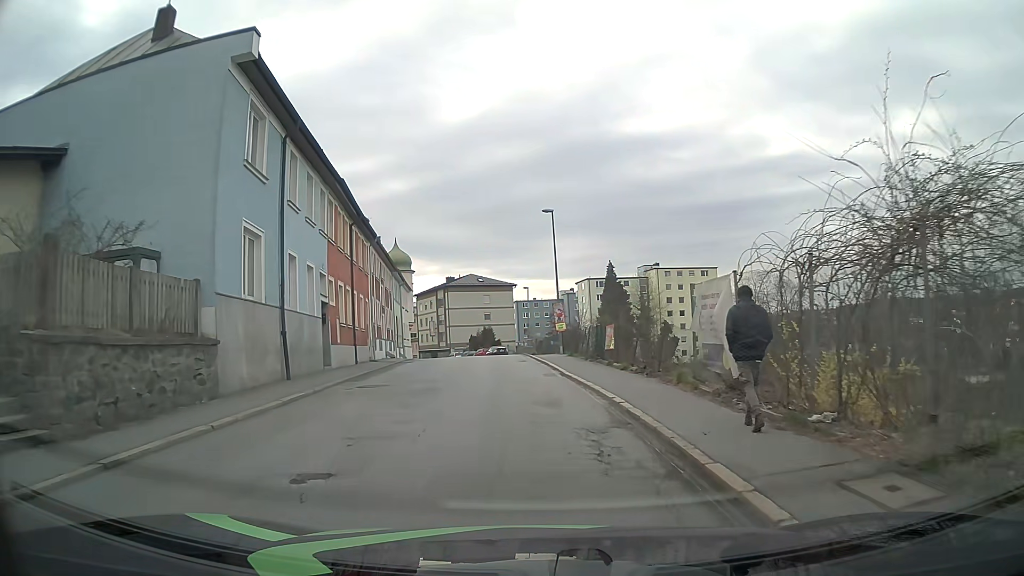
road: tertiary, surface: asphalt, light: Day
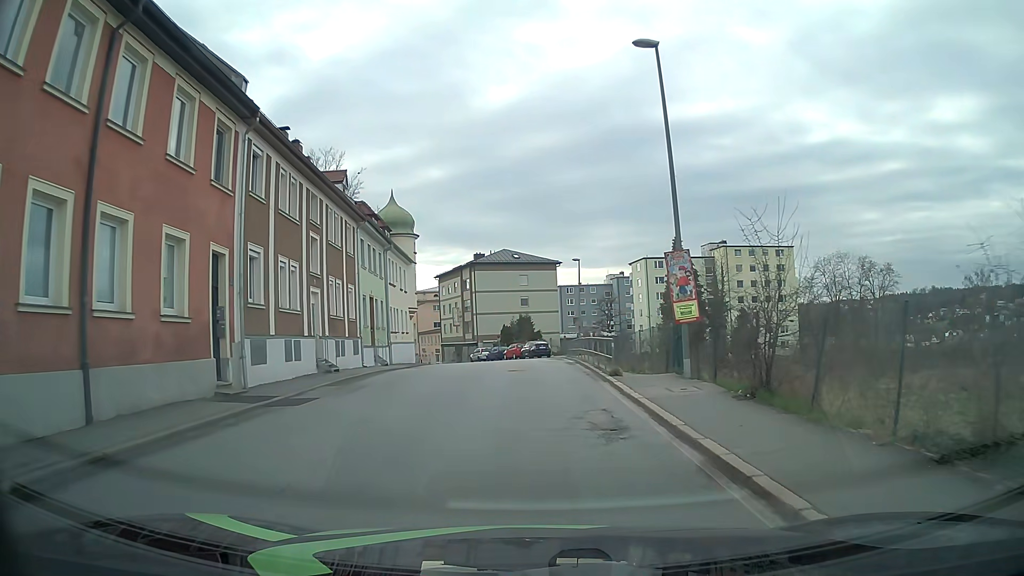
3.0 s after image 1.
(-0.7, +22.1) m; -3°
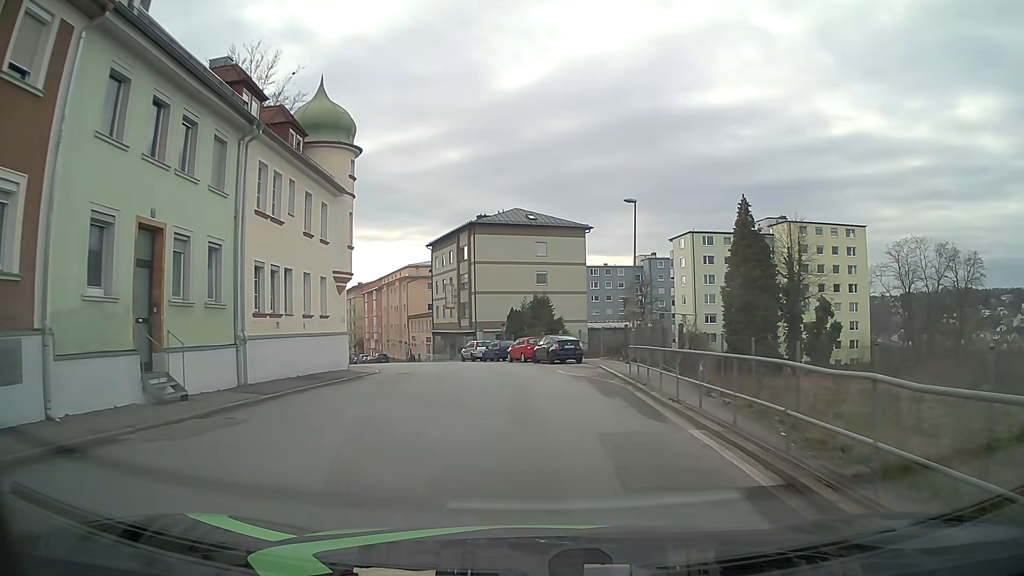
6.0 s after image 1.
(-0.3, +22.8) m; -1°
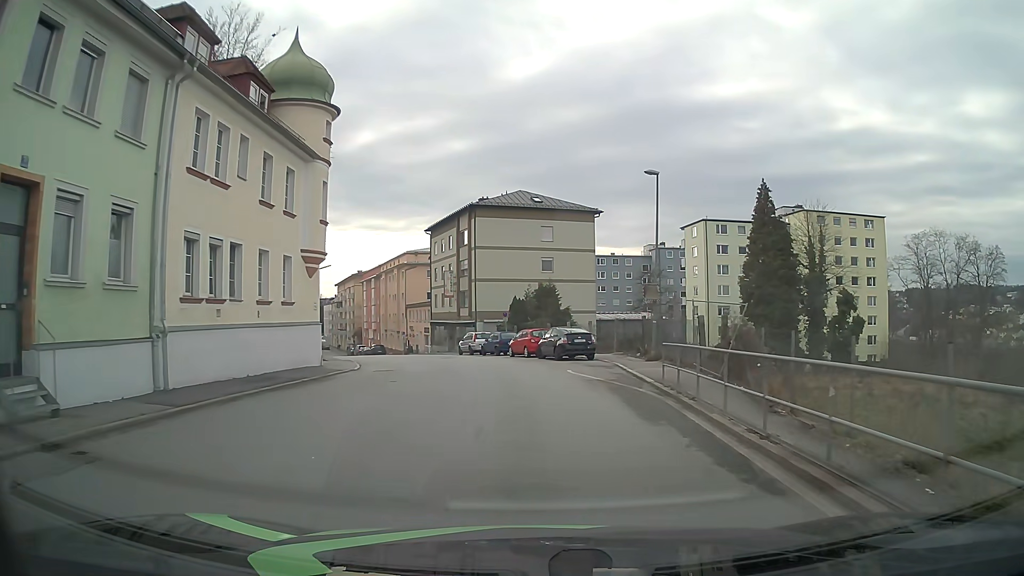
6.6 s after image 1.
(0.0, +4.6) m; -1°
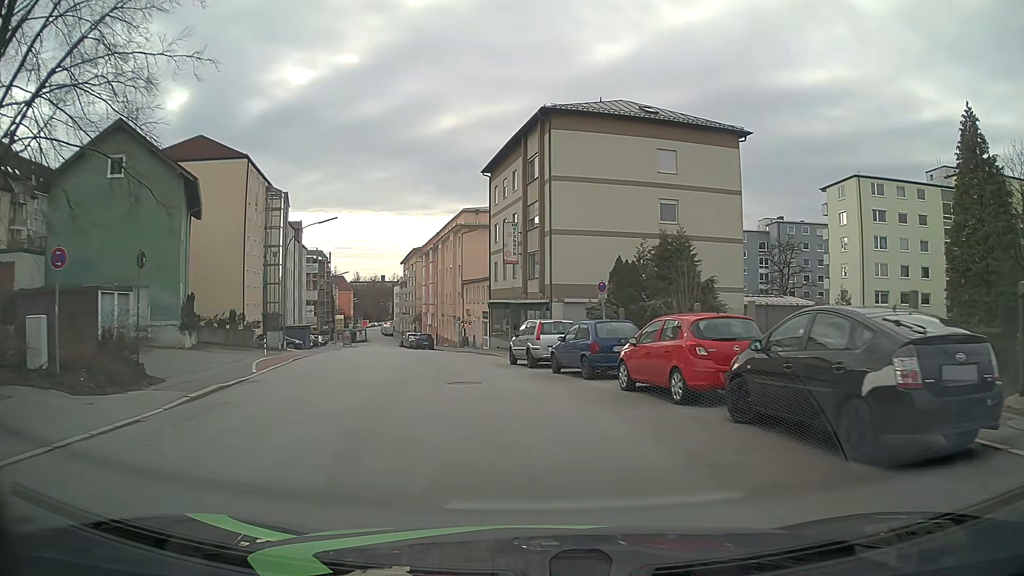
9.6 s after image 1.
(-0.8, +23.4) m; -7°
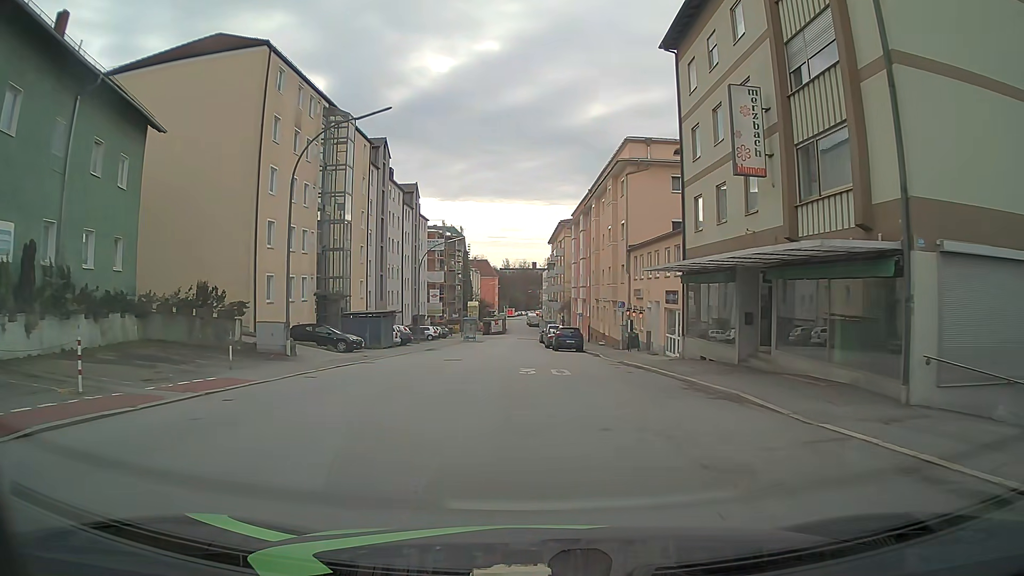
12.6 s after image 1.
(-2.5, +23.0) m; -13°
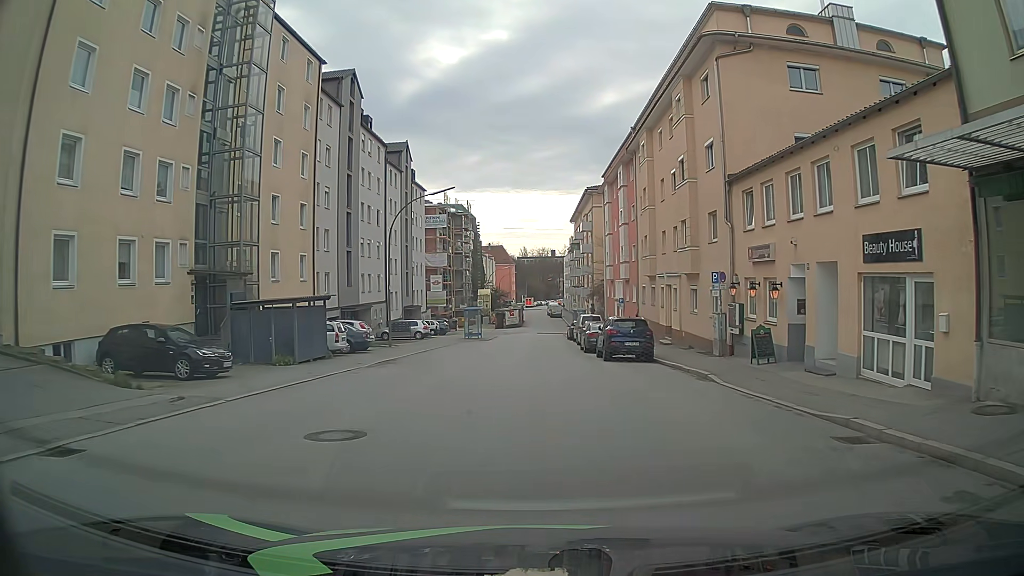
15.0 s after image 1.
(-0.1, +18.4) m; +1°
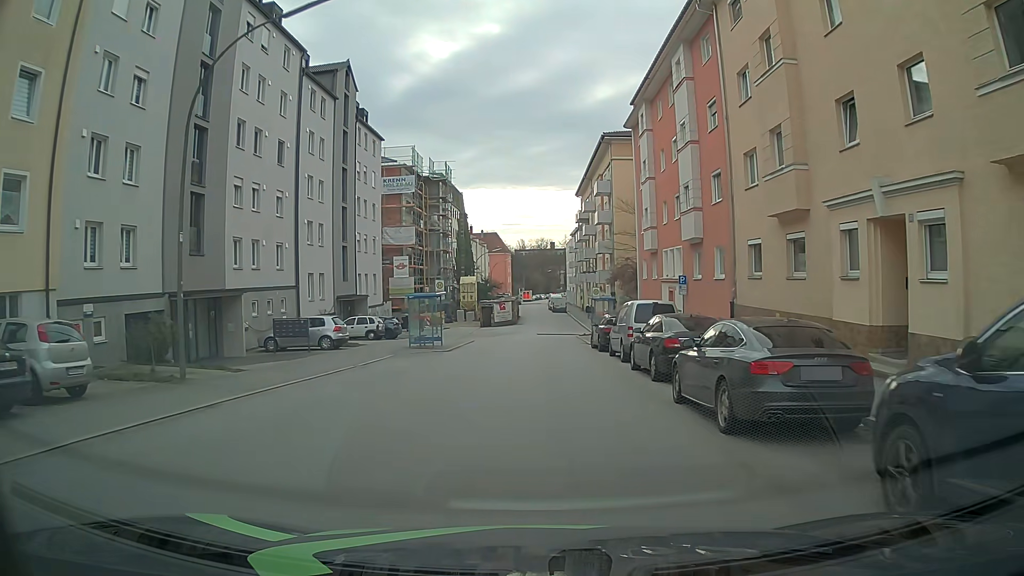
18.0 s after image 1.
(-0.4, +22.8) m; -2°
